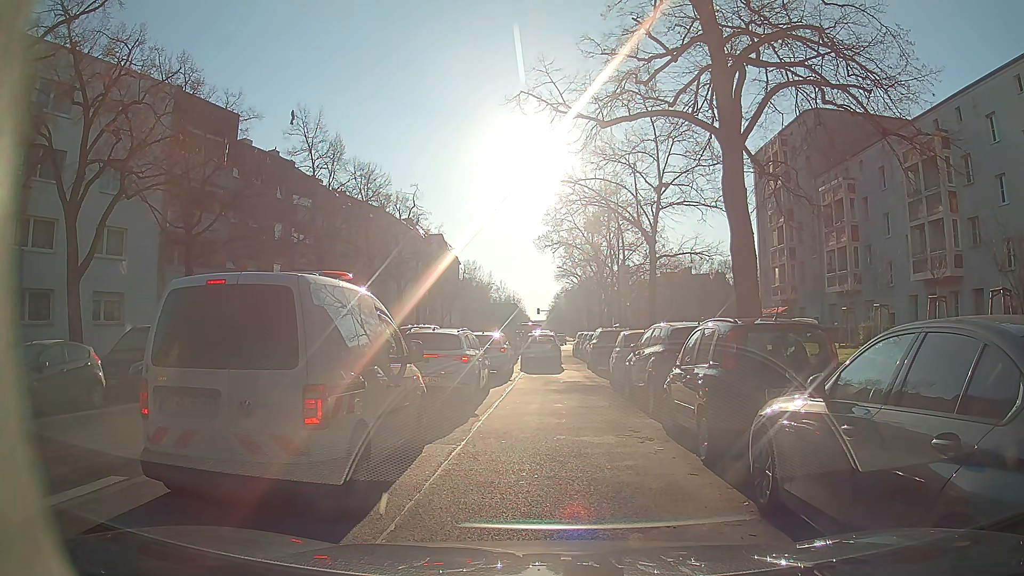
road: secondary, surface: asphalt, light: Day
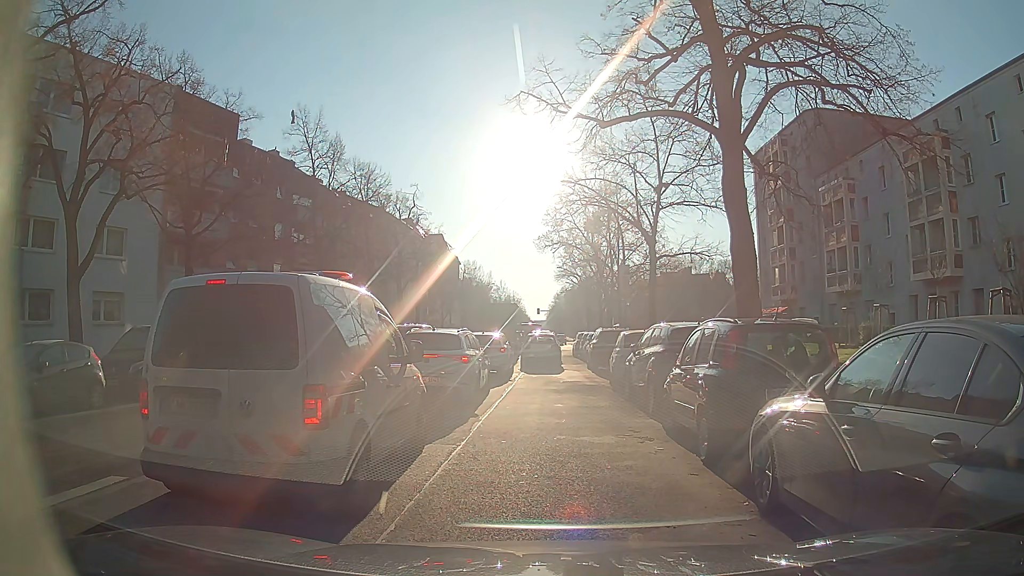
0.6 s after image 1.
(0.0, 0.0) m; 0°
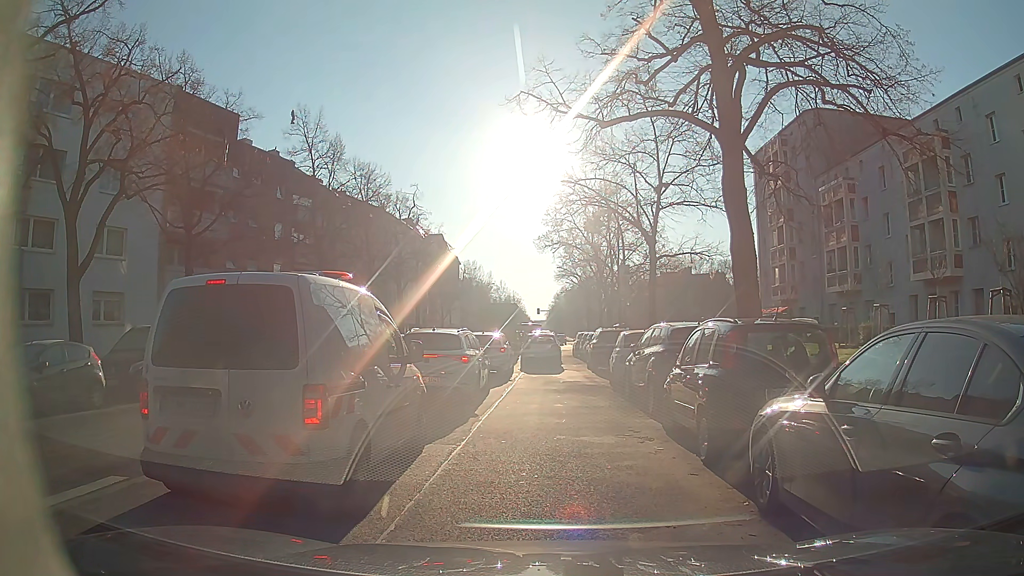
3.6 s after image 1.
(0.0, 0.0) m; 0°
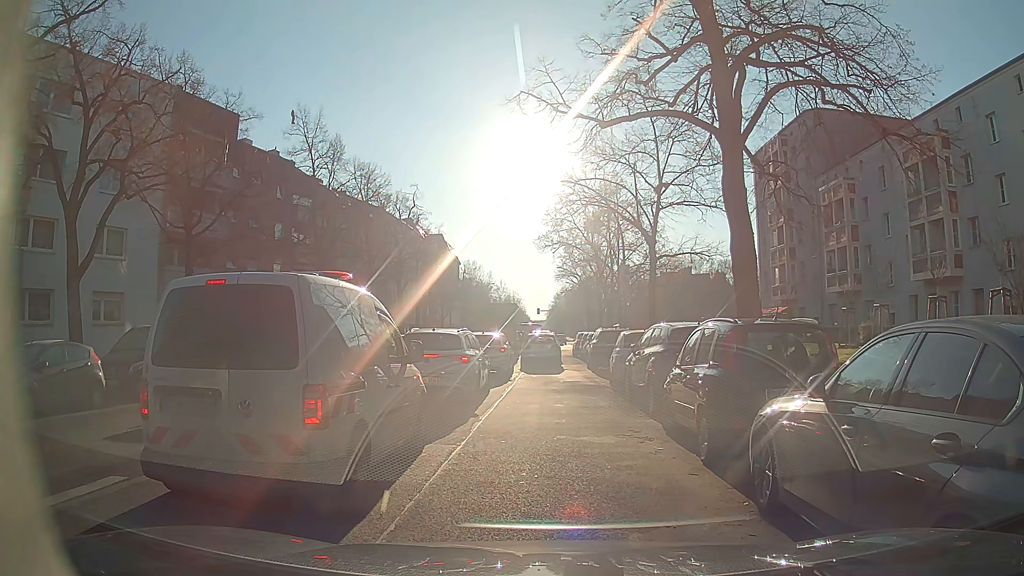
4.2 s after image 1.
(0.0, 0.0) m; 0°
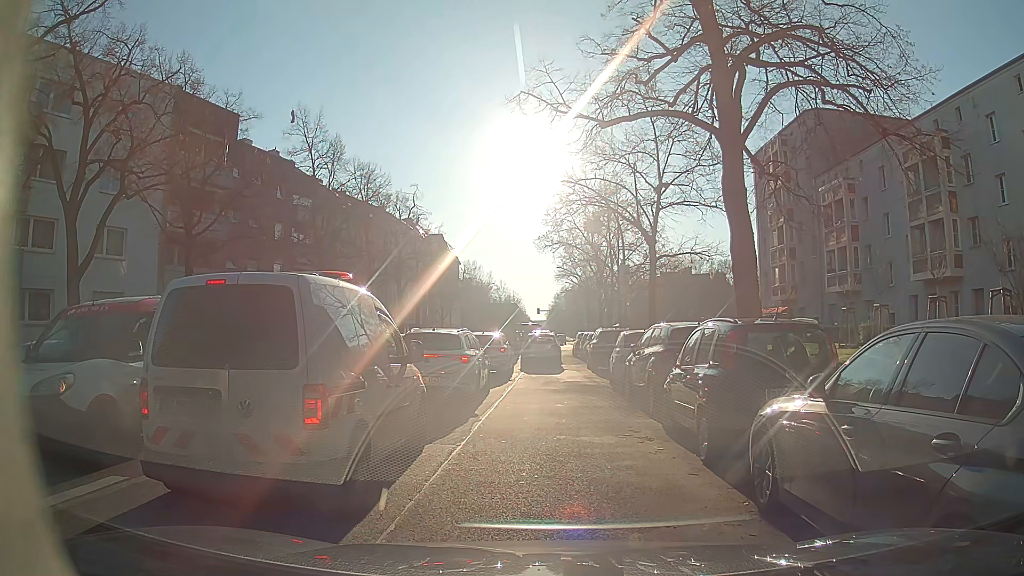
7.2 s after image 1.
(0.0, 0.0) m; 0°
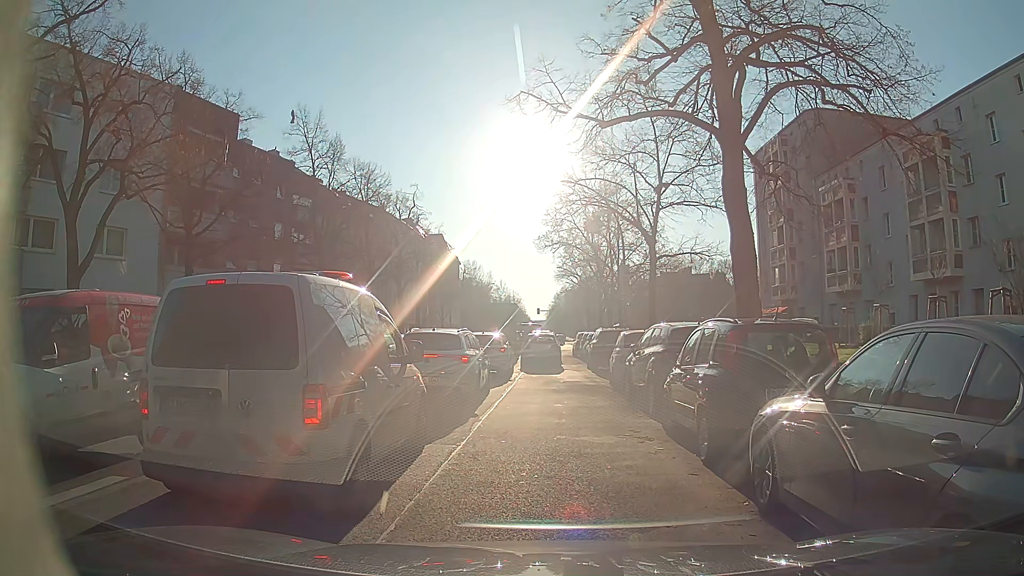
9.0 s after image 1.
(0.0, 0.0) m; 0°
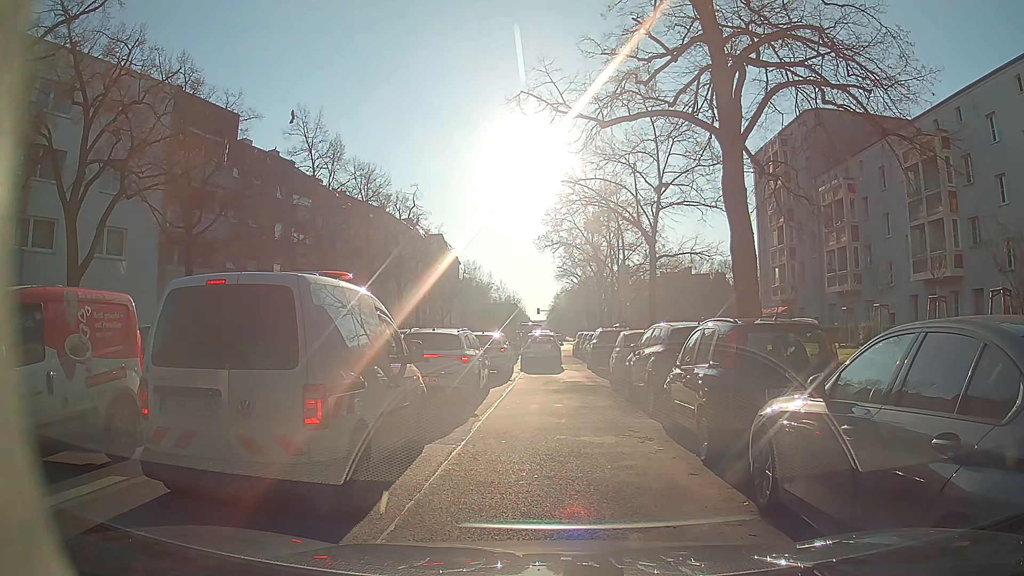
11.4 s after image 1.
(0.0, 0.0) m; 0°
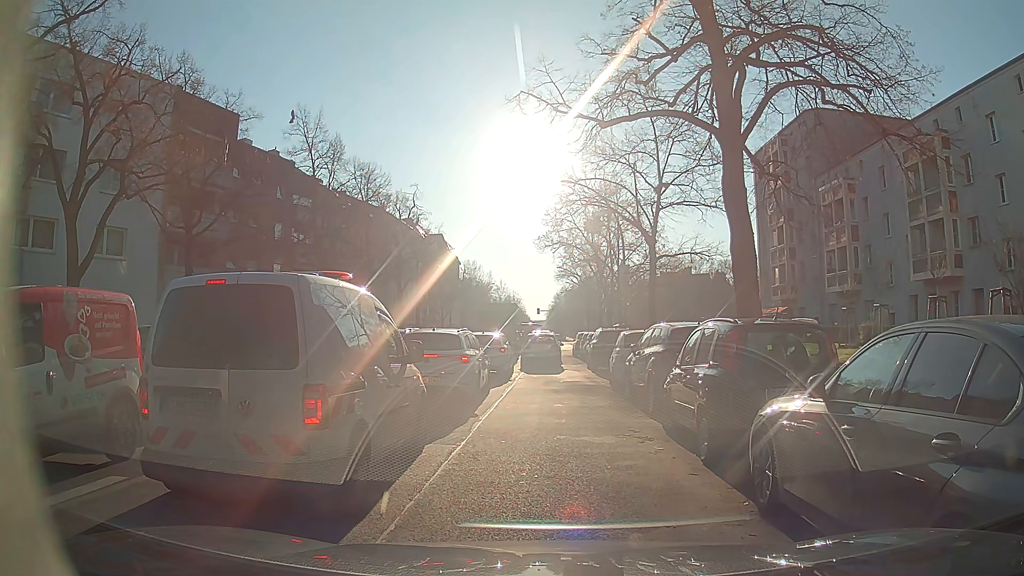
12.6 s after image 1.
(0.0, 0.0) m; 0°
